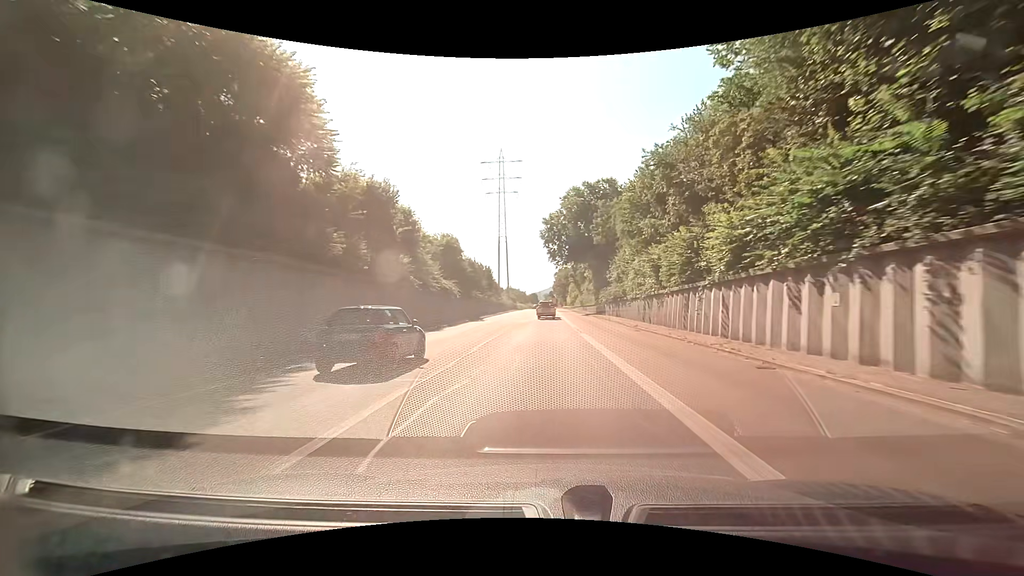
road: trunk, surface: asphalt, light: Day
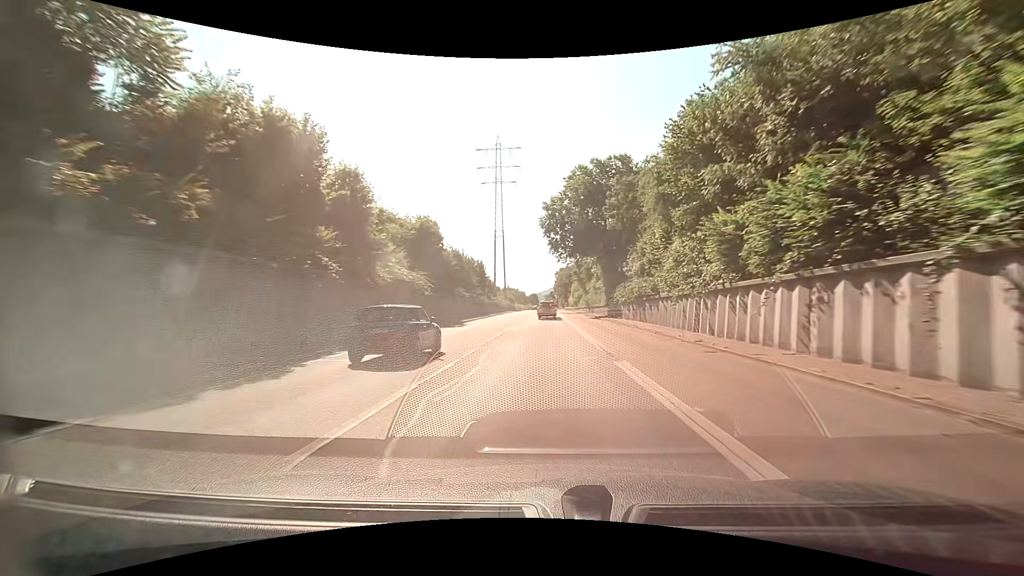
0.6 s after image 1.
(0.0, +11.5) m; 0°
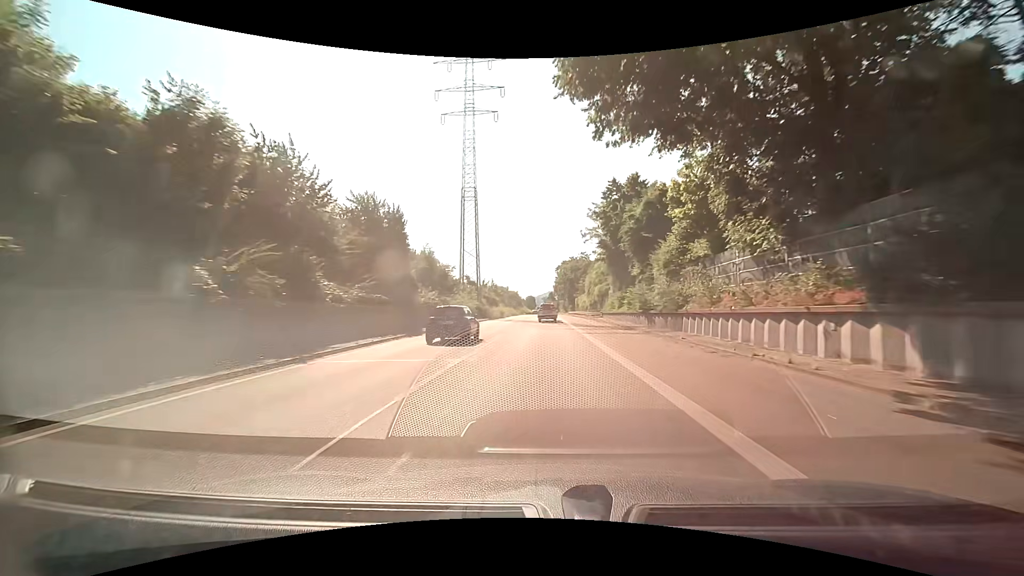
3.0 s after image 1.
(-0.1, +45.3) m; 0°
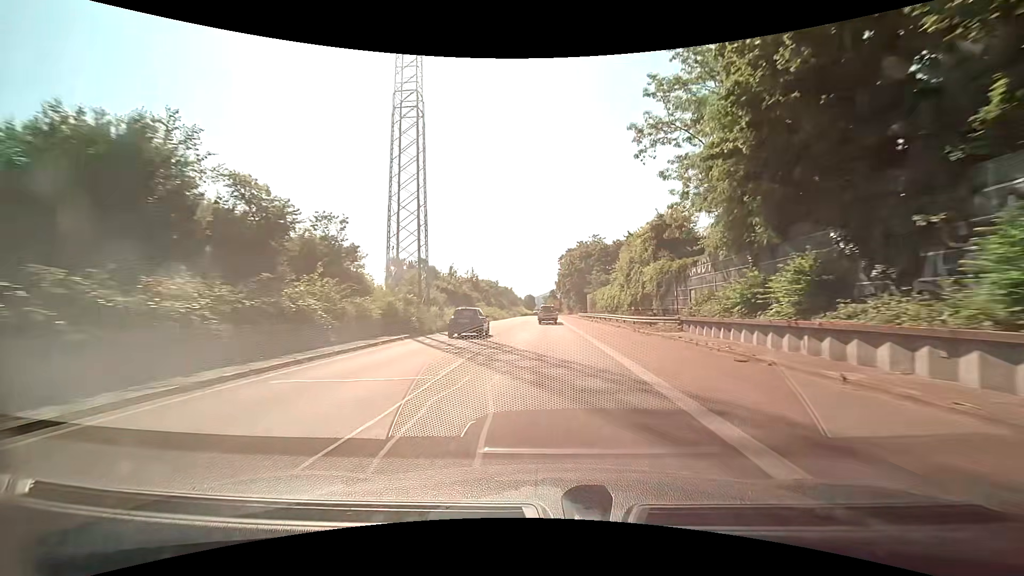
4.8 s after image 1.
(0.0, +33.3) m; 0°
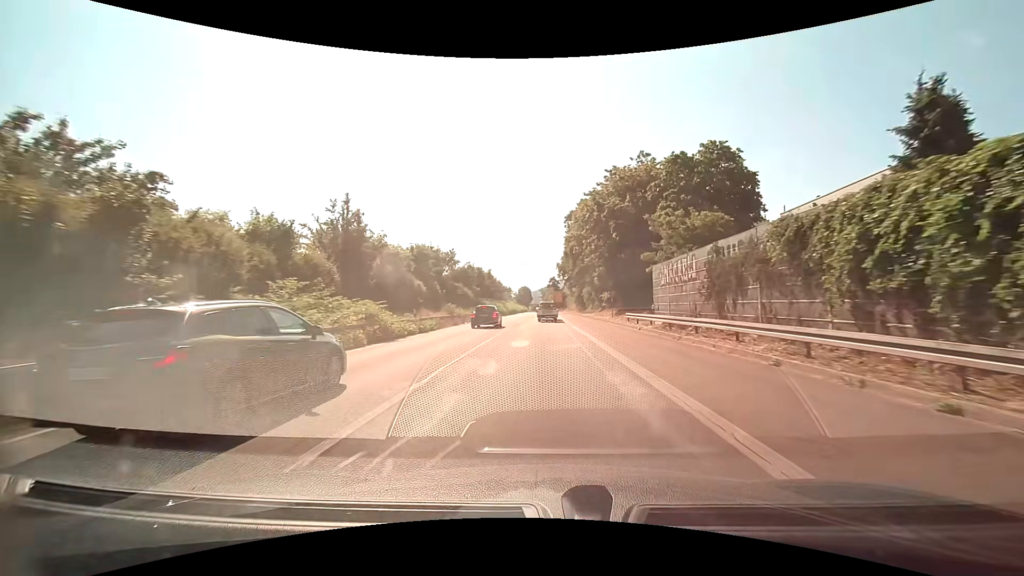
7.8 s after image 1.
(+0.2, +53.5) m; +1°
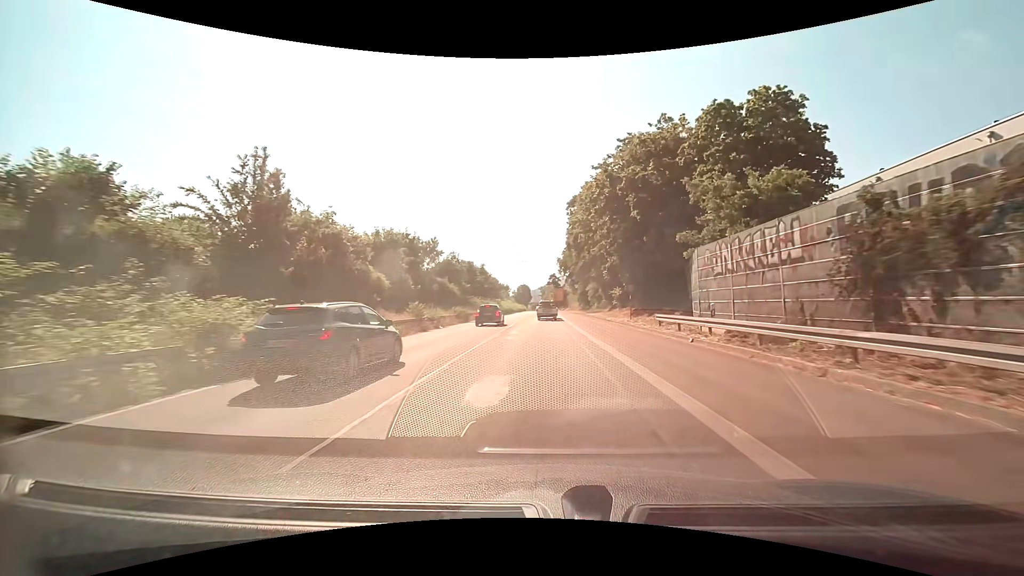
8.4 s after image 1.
(0.0, +9.5) m; 0°
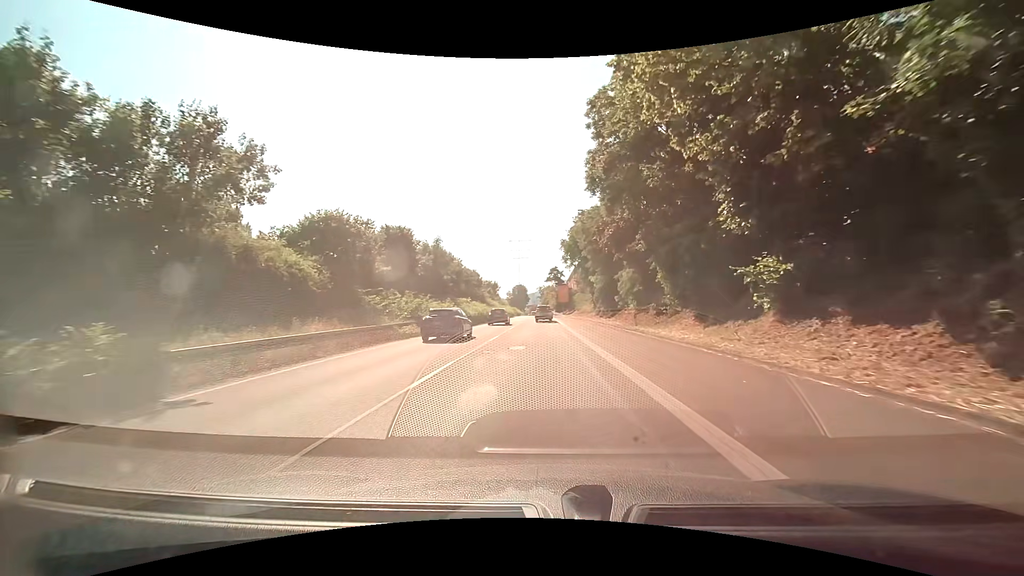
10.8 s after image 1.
(0.0, +34.2) m; 0°
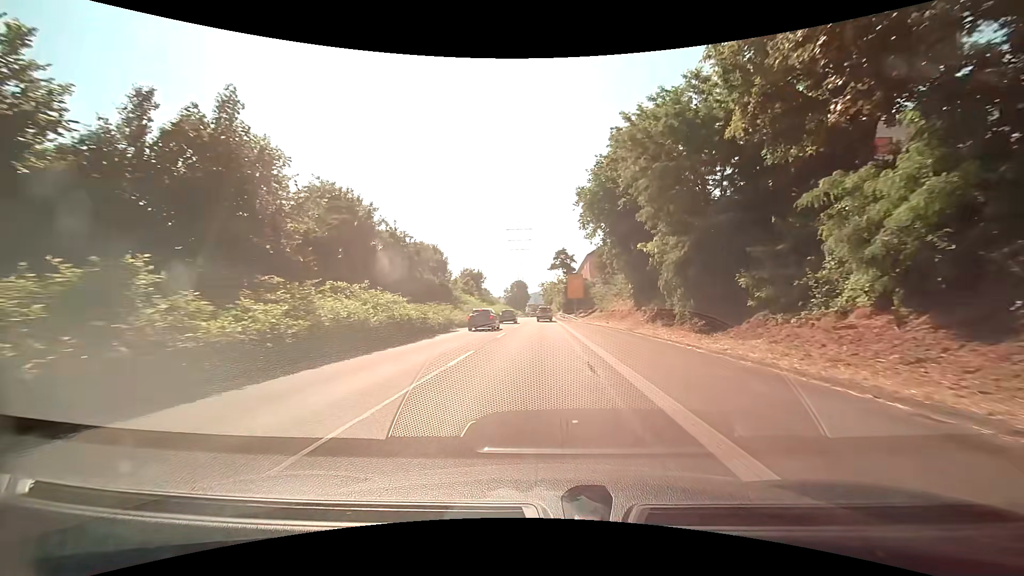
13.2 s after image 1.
(-0.1, +33.1) m; 0°
(0, +10) (0, +20) (0, +30) (0, +40) (0, +50) (0, +60) (0, +70) (0, +80) (0, +90) (0, +100) m
